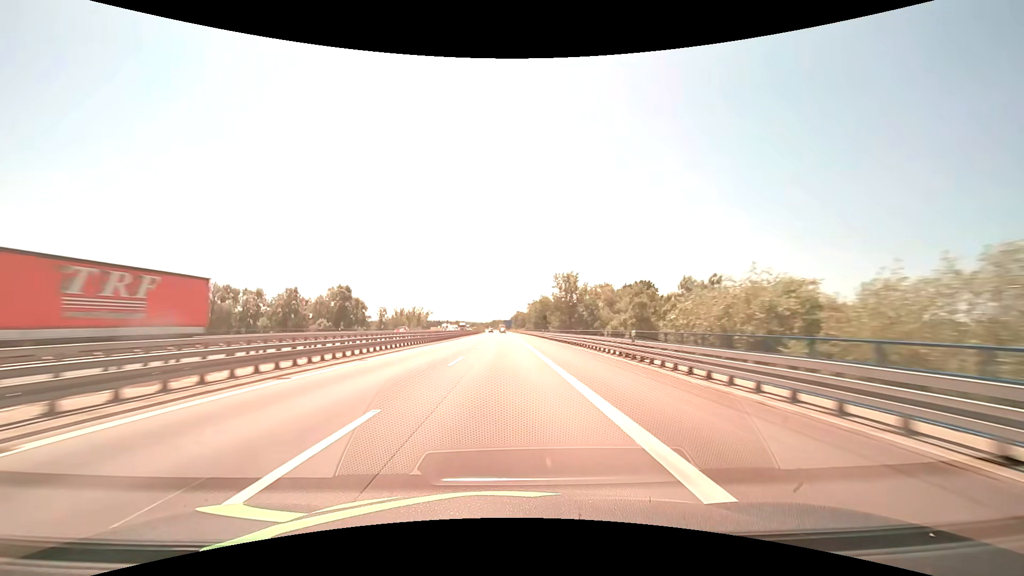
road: motorway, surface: asphalt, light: Day
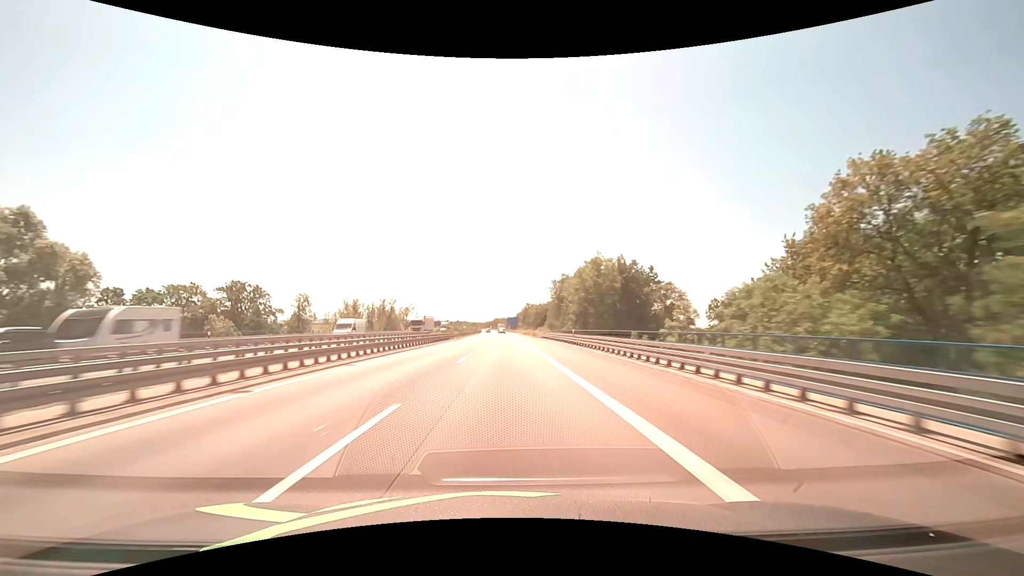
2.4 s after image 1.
(-0.3, +82.6) m; -1°
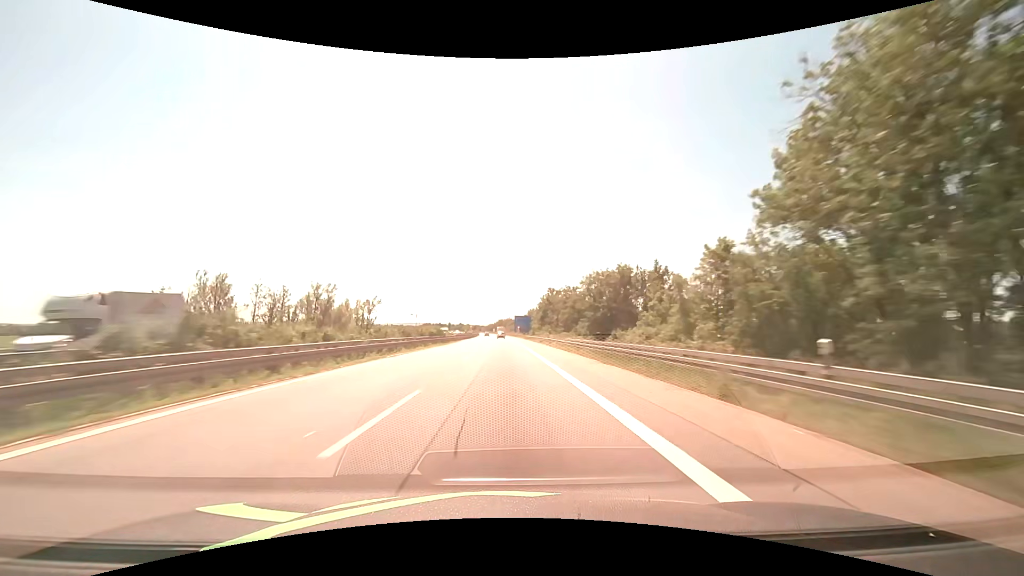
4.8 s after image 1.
(-0.3, +82.6) m; -1°
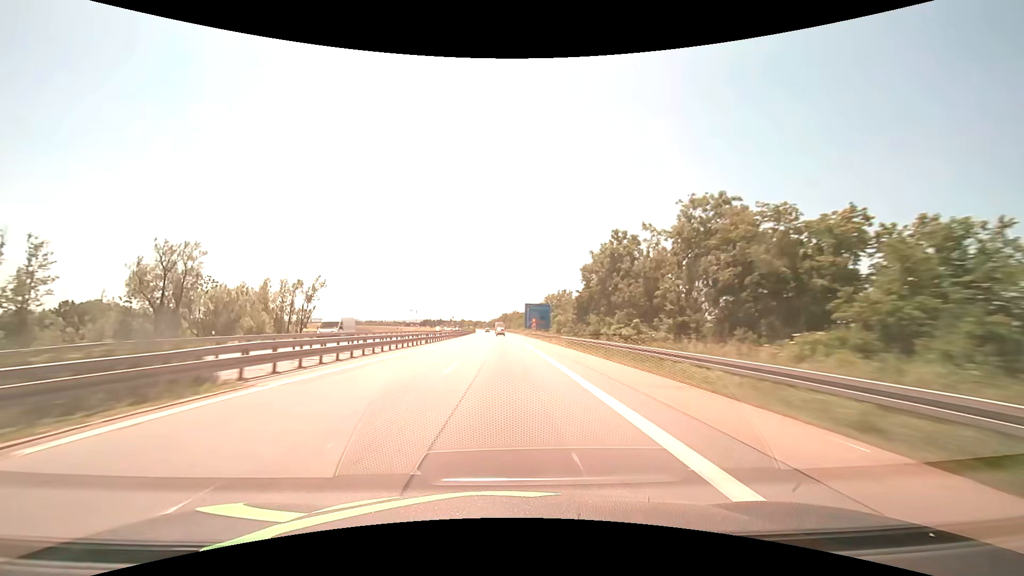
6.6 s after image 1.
(-0.4, +61.9) m; -1°
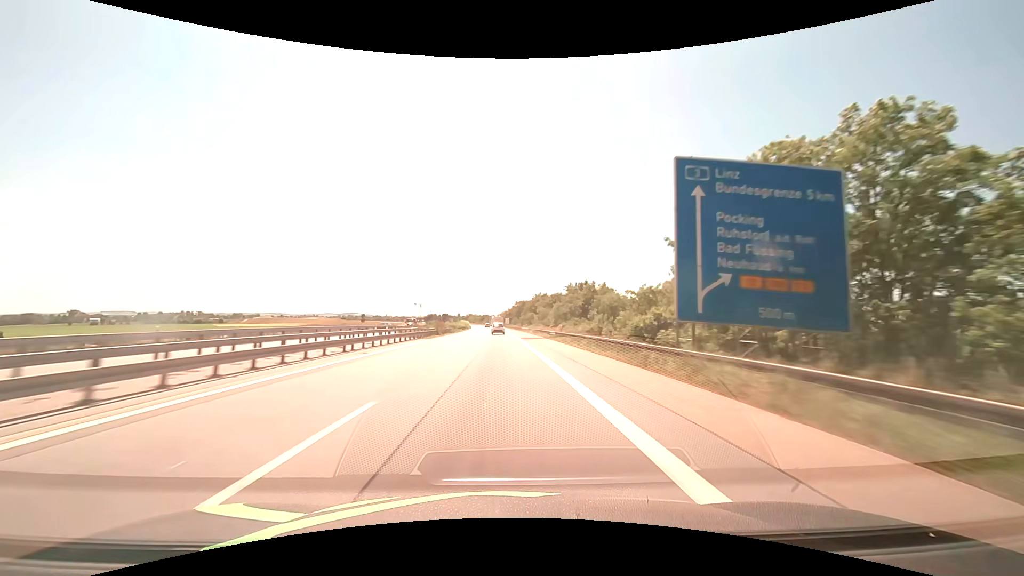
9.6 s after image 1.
(-1.2, +102.6) m; -2°
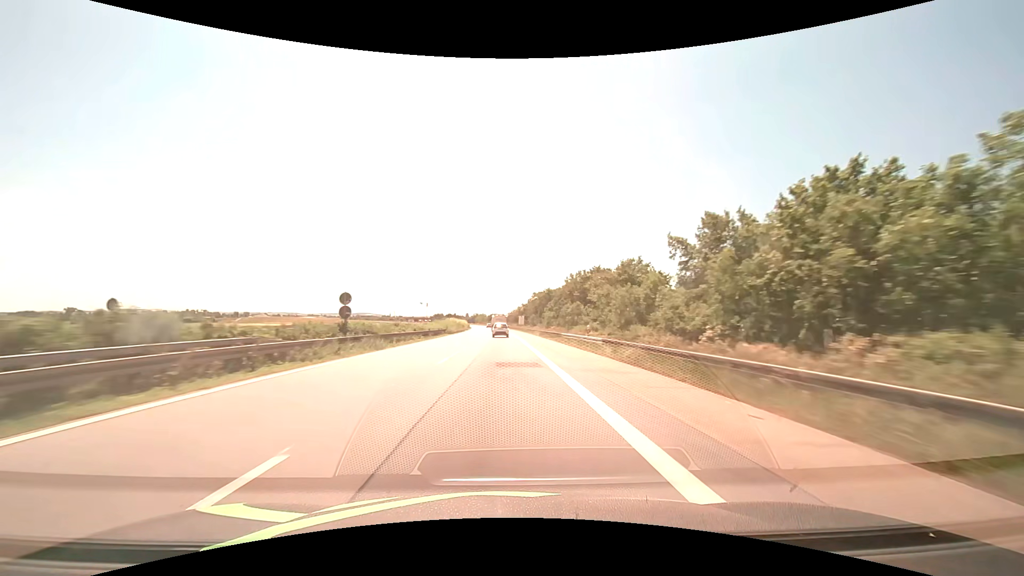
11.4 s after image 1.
(-0.6, +56.9) m; -1°
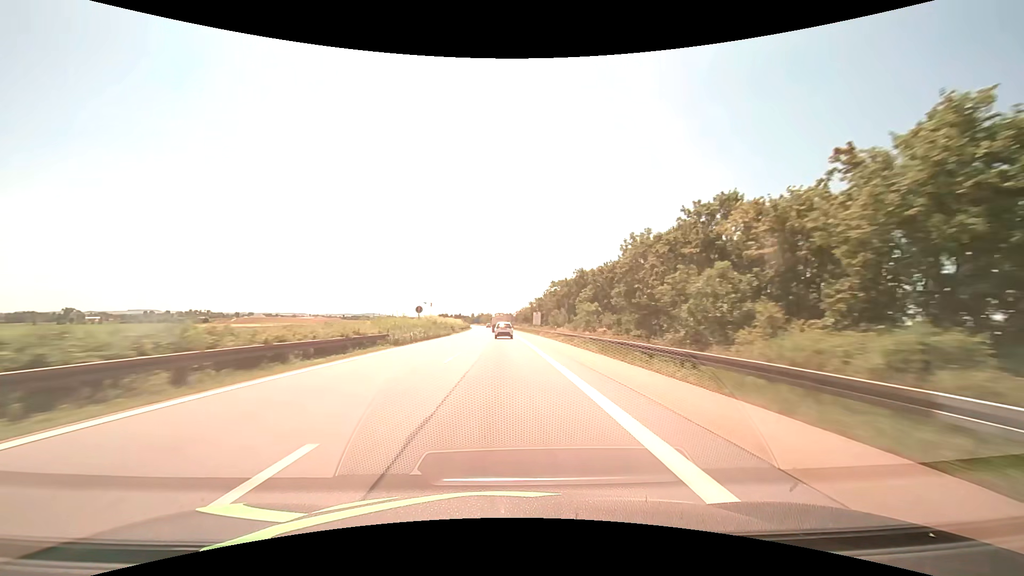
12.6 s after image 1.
(-0.2, +35.2) m; -1°
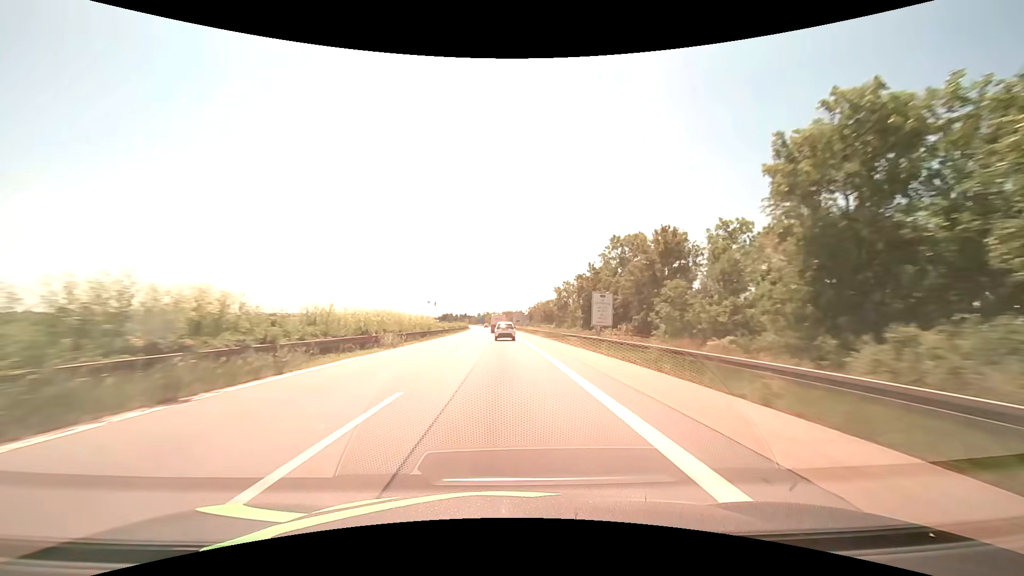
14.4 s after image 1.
(-0.4, +49.3) m; -1°
(0, +10) (0, +20) (0, +30) (0, +40) (0, +50) (-1, +60) (-1, +70) (-1, +80) (-1, +90) (-2, +100) m
